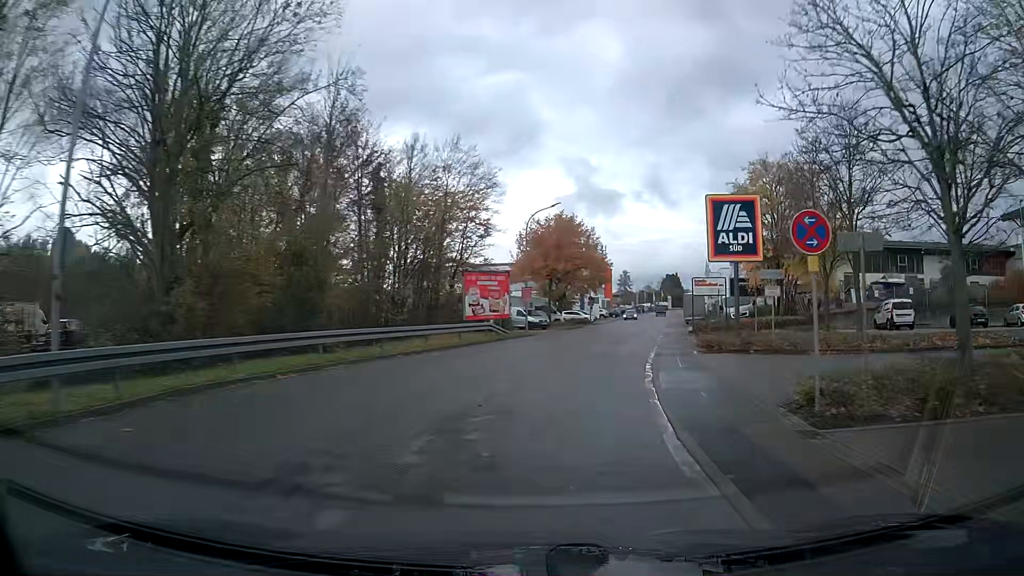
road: tertiary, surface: asphalt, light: Day
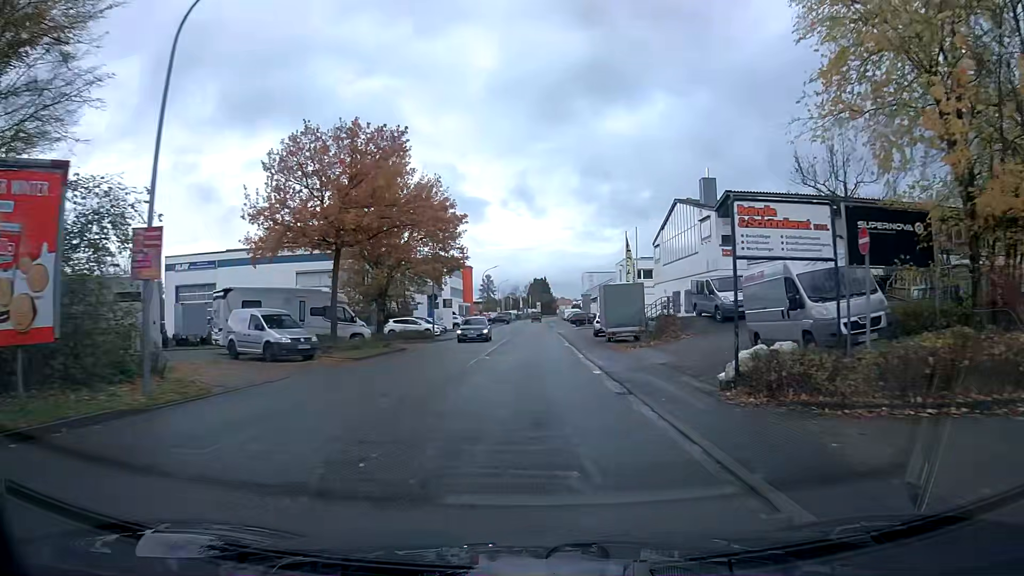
(+3.1, +29.9) m; +10°
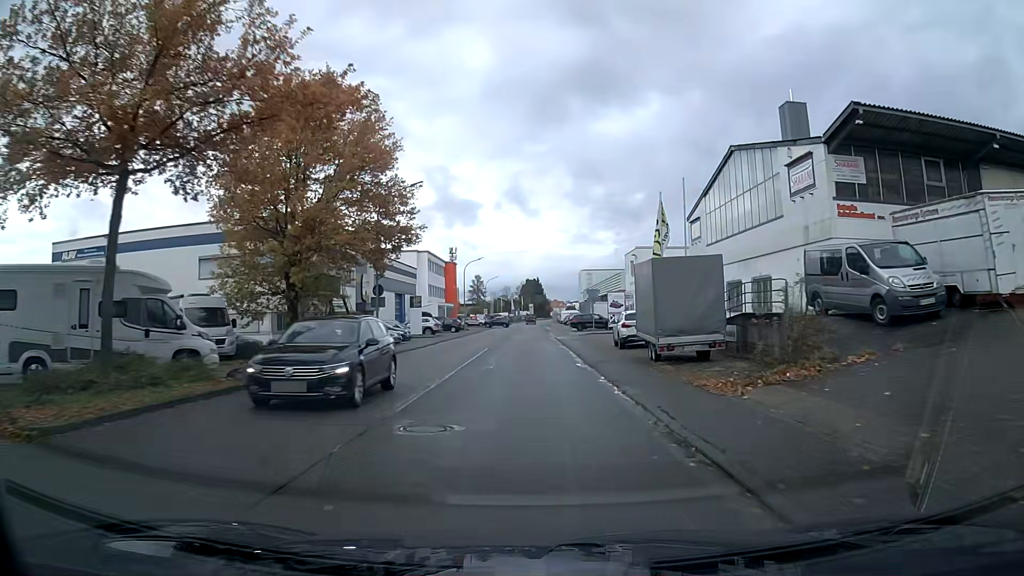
(+0.2, +15.1) m; +1°
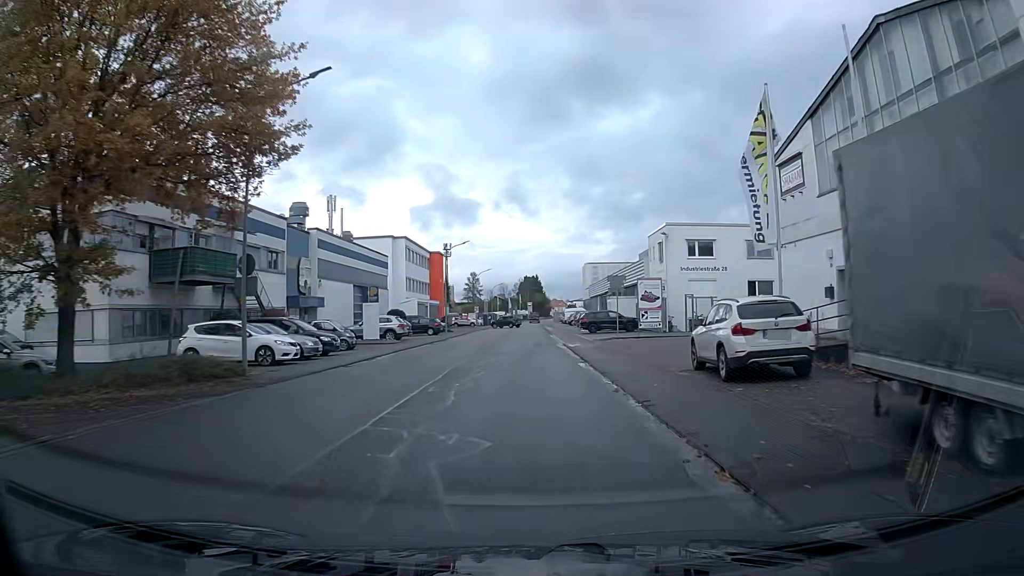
(0.0, +15.2) m; 0°
